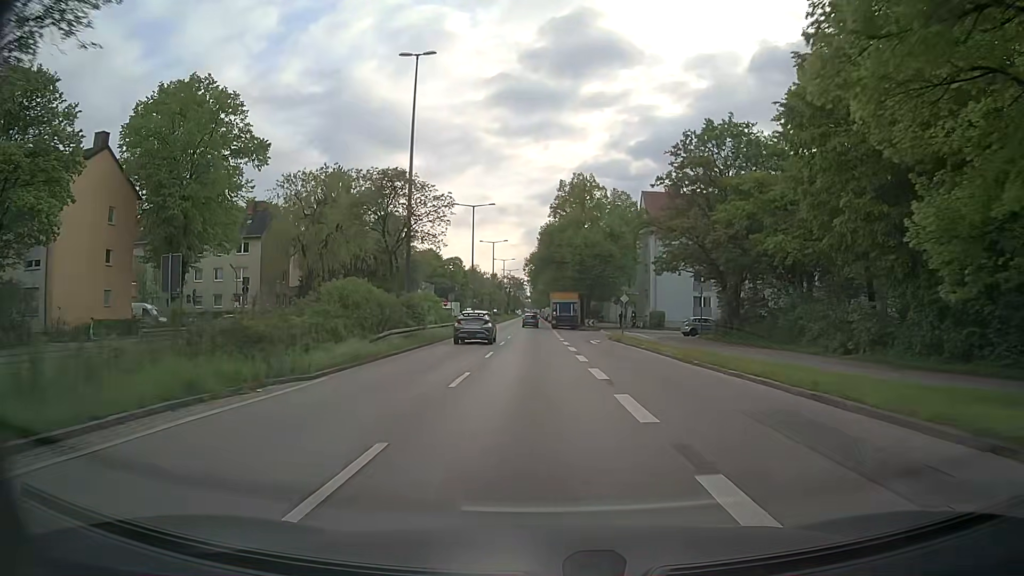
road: trunk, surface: asphalt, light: Day
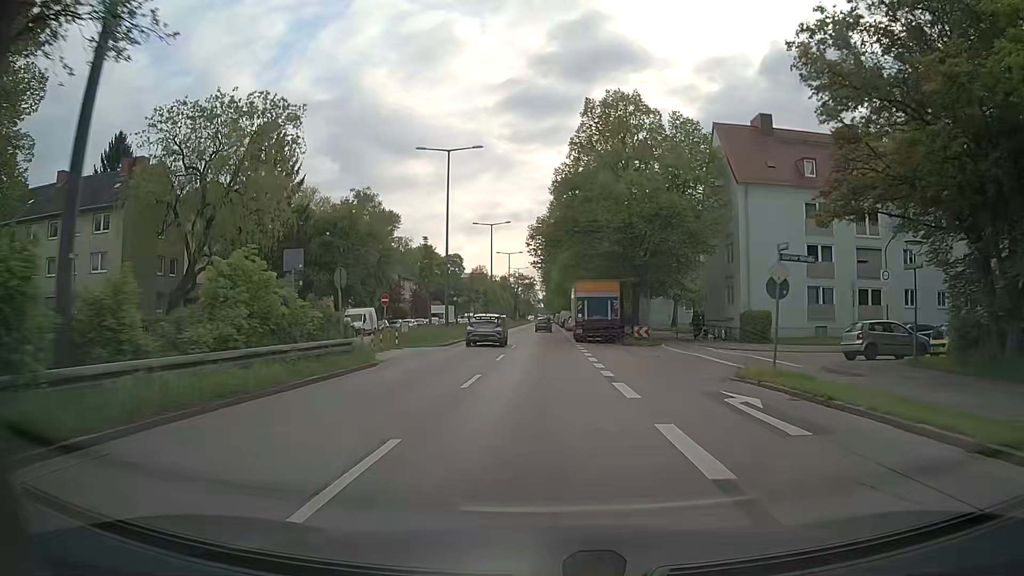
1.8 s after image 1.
(-0.4, +26.9) m; -1°
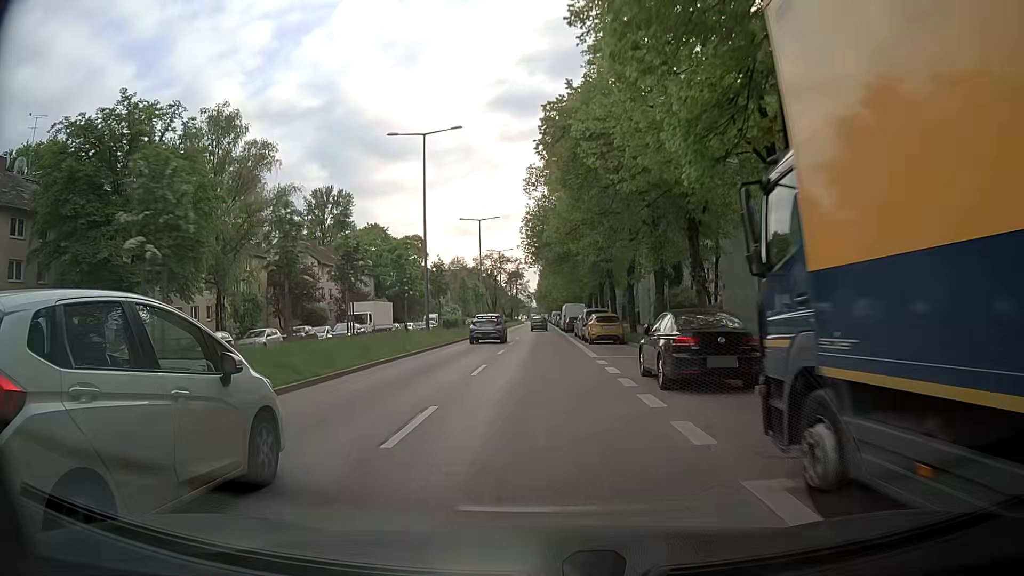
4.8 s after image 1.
(-0.2, +41.8) m; 0°
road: secondary
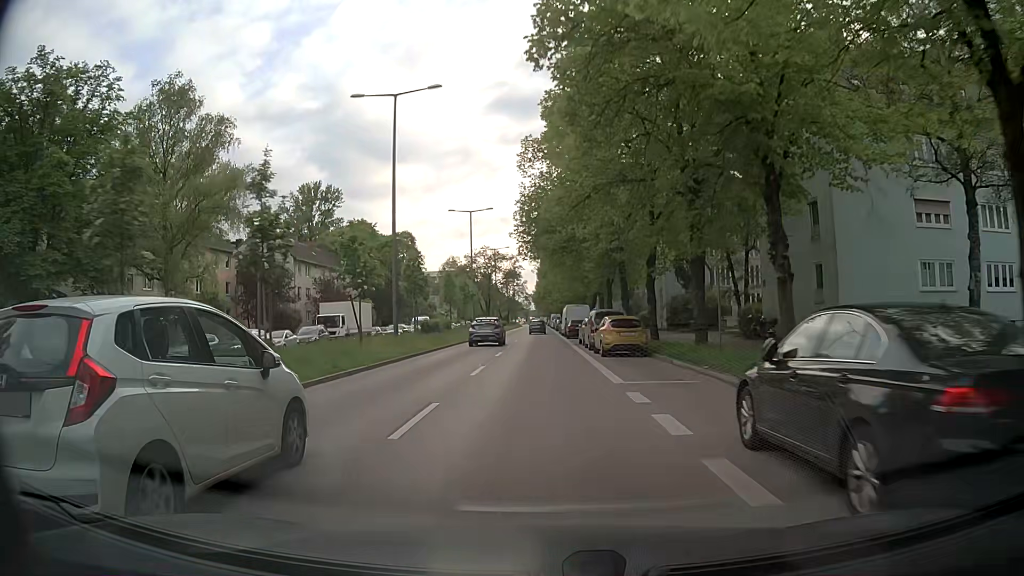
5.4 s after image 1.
(0.0, +8.1) m; 0°
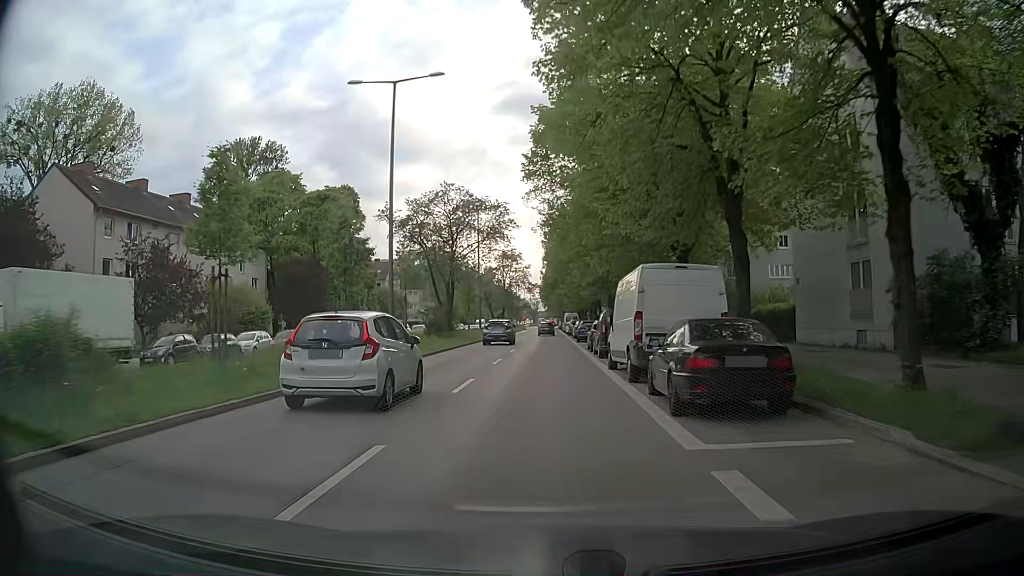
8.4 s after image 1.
(-0.3, +39.2) m; -2°
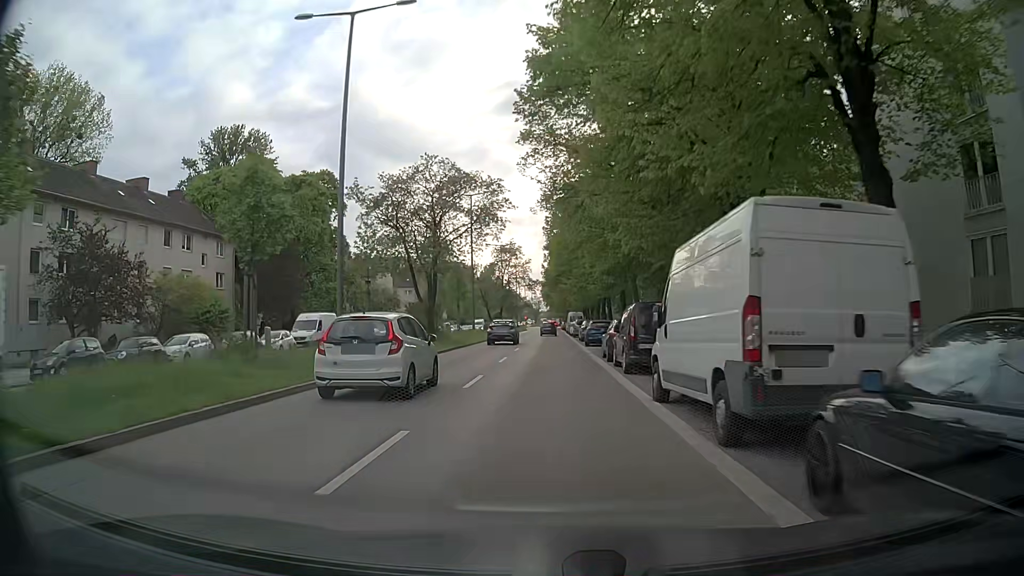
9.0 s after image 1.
(+0.1, +7.9) m; 0°
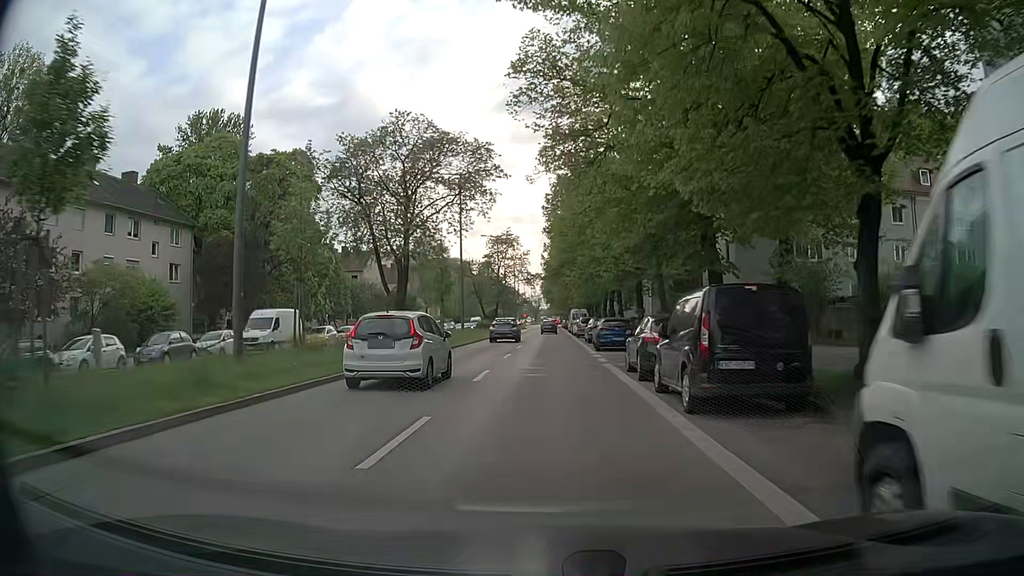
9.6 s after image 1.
(0.0, +7.8) m; 0°
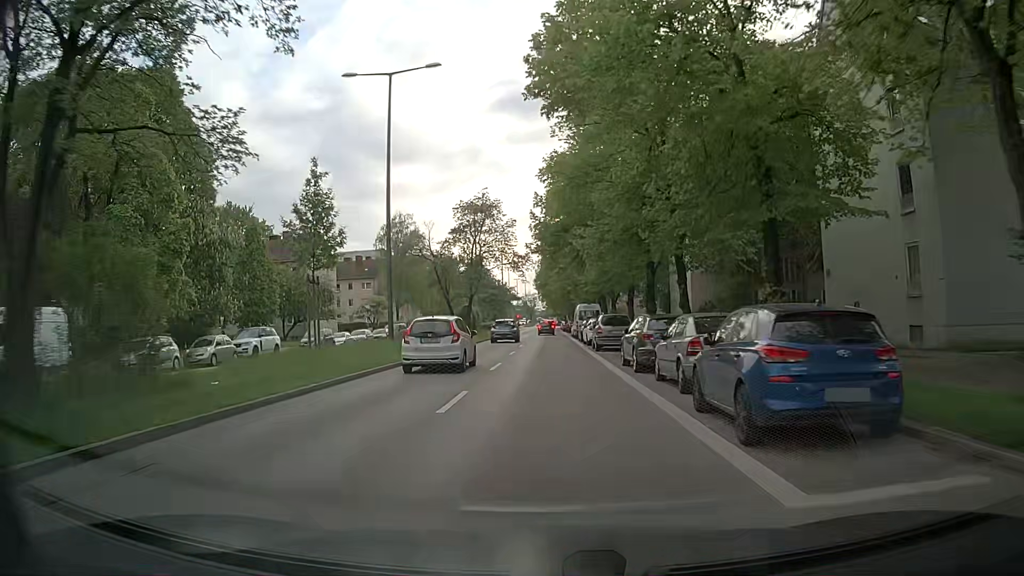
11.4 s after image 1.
(+0.2, +22.8) m; 0°
(0, +10) (0, +20) (+1, +30) (+1, +40) (+1, +50) (+1, +60) (+1, +70) (+1, +80) (+2, +90) (+2, +100) m
